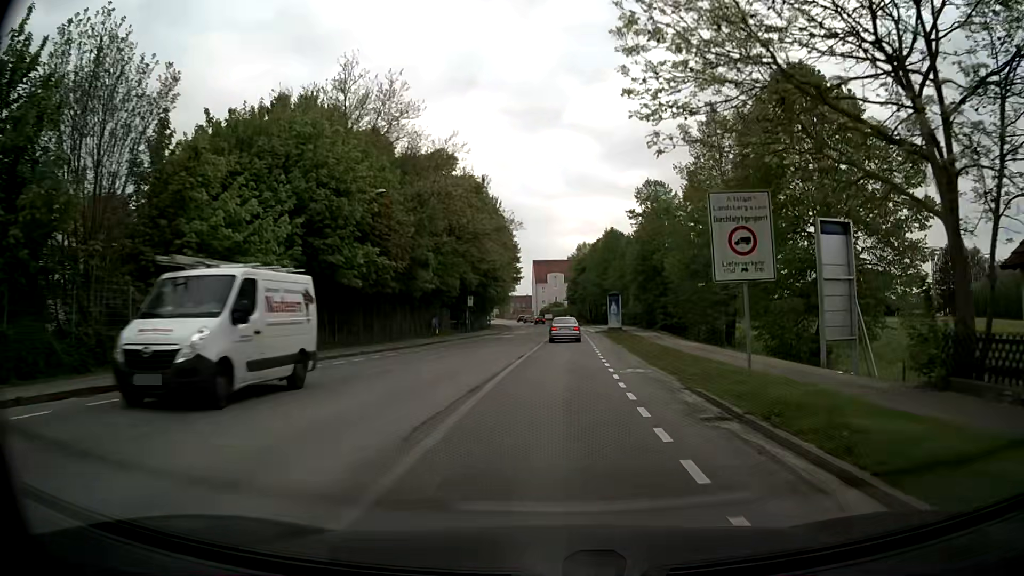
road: secondary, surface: asphalt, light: Day
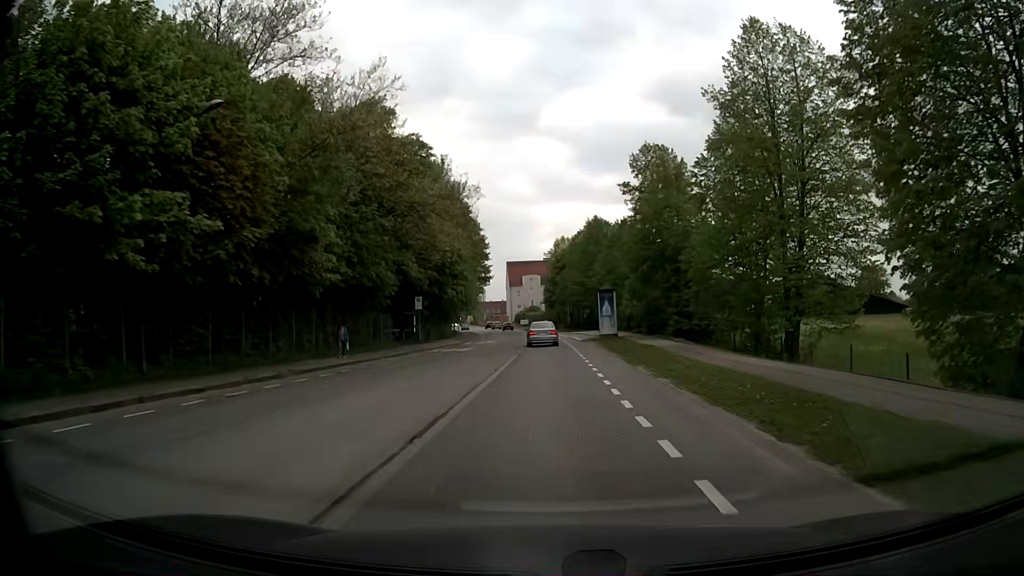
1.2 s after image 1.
(+0.3, +15.1) m; +2°
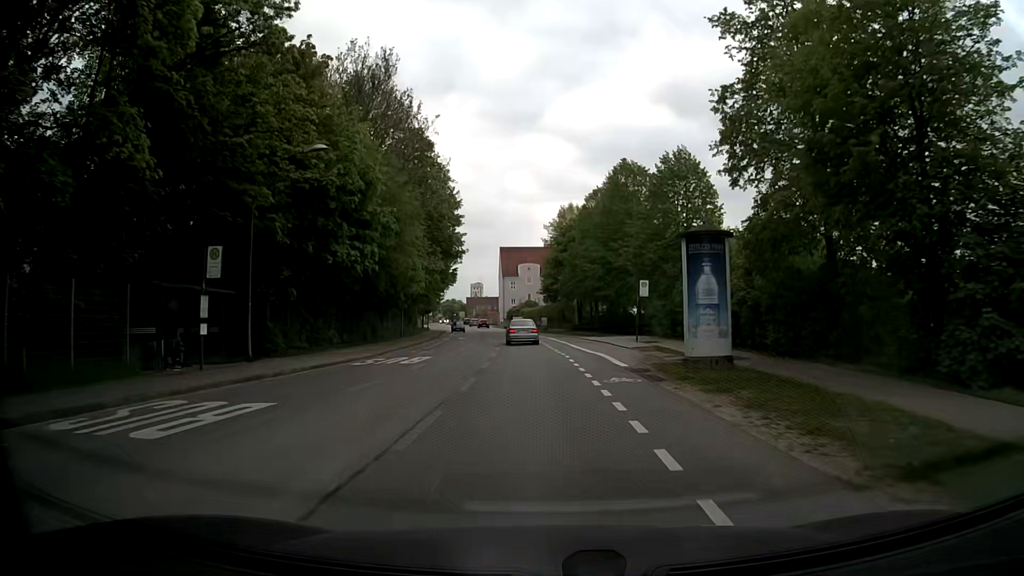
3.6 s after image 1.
(+0.1, +30.6) m; 0°
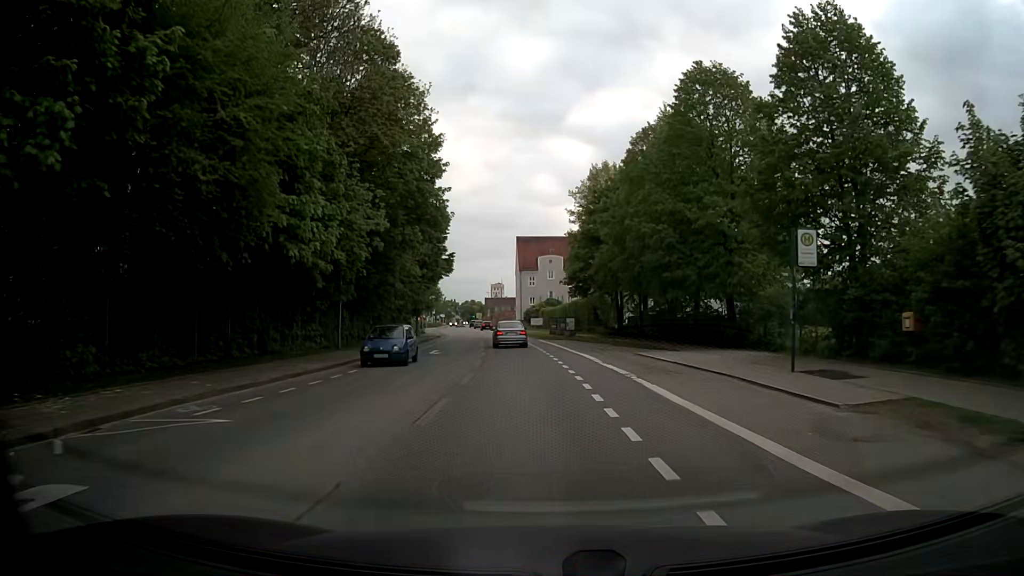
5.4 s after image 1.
(-0.4, +22.2) m; -2°
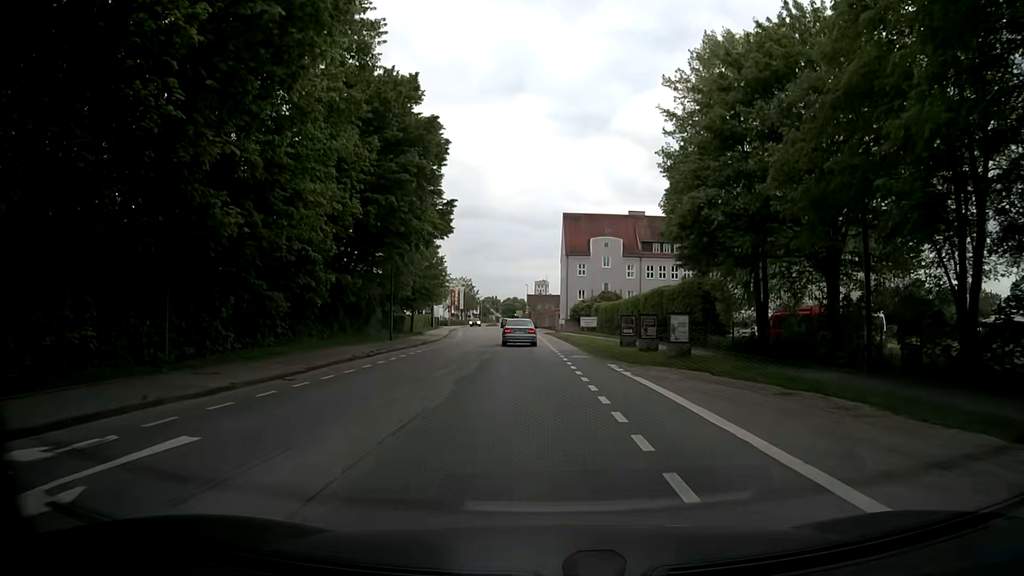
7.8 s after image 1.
(-1.0, +28.6) m; -4°
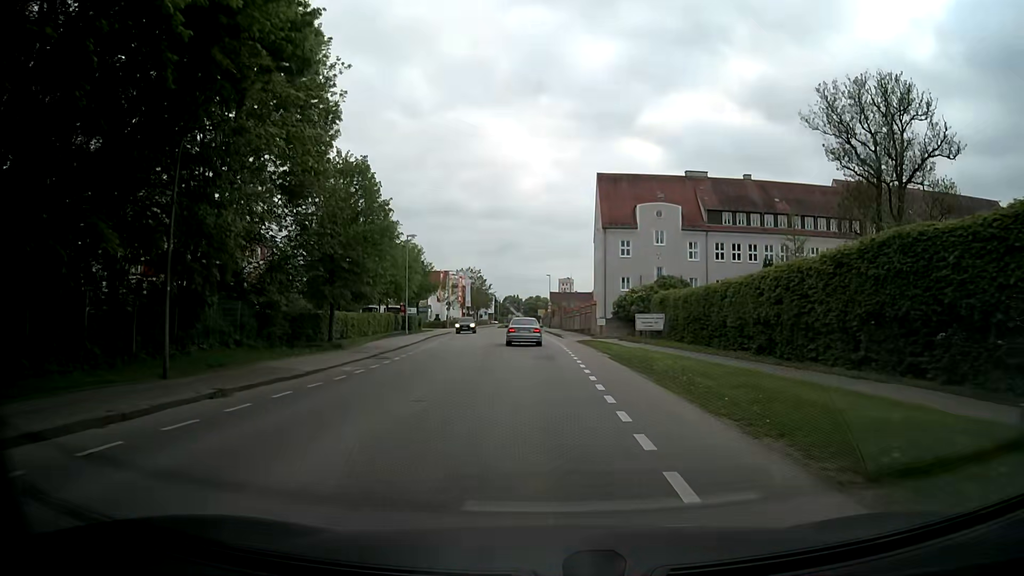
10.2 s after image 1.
(-0.4, +28.1) m; -2°
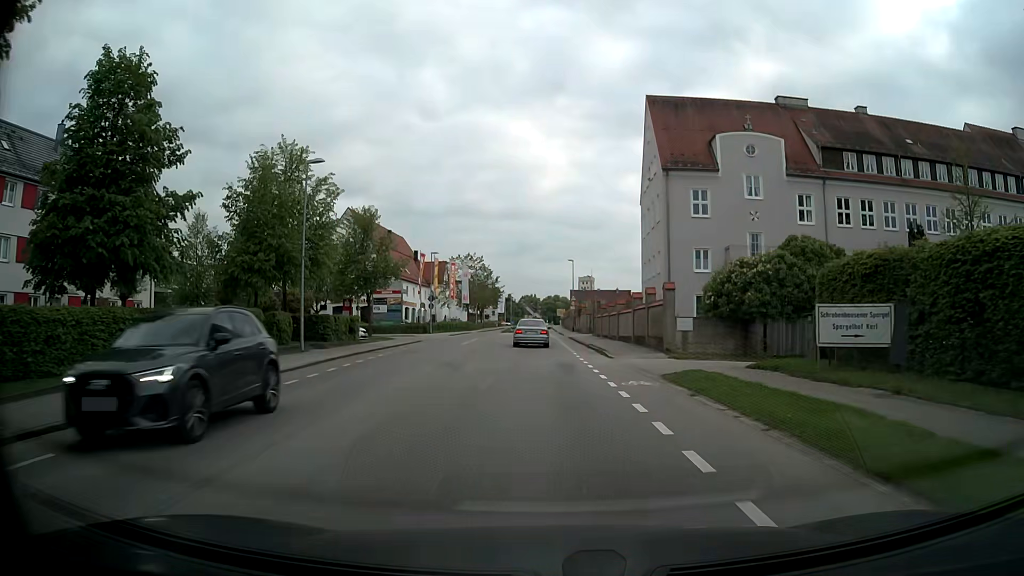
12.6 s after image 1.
(-0.4, +27.1) m; -1°
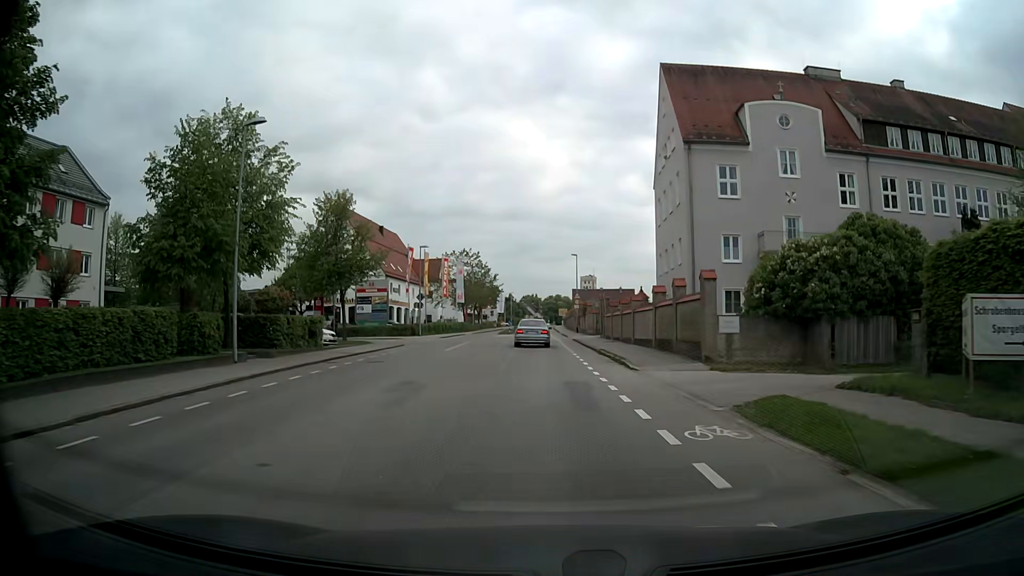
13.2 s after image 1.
(0.0, +6.5) m; 0°
(0, +10) (0, +20) (0, +30) (0, +40) (0, +50) (0, +60) (0, +70) (-1, +80) (-1, +90) (-1, +100) m
